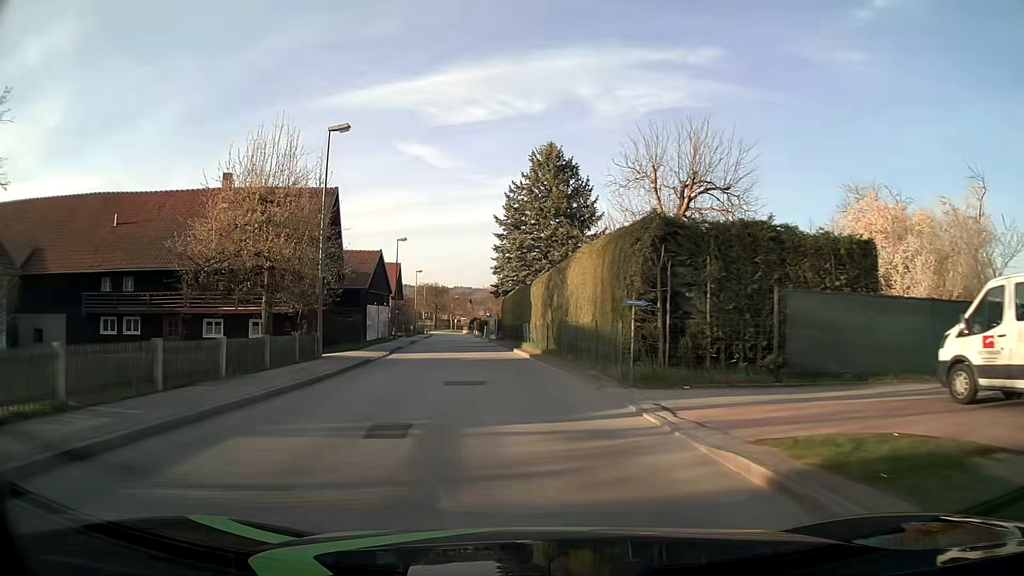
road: unclassified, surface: asphalt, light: Day
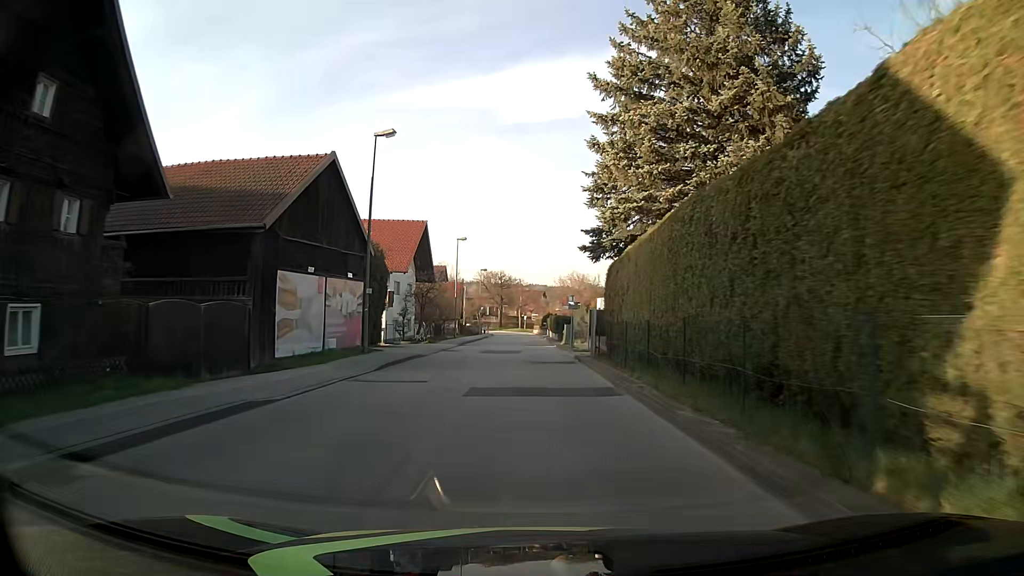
(-2.4, +30.2) m; -6°
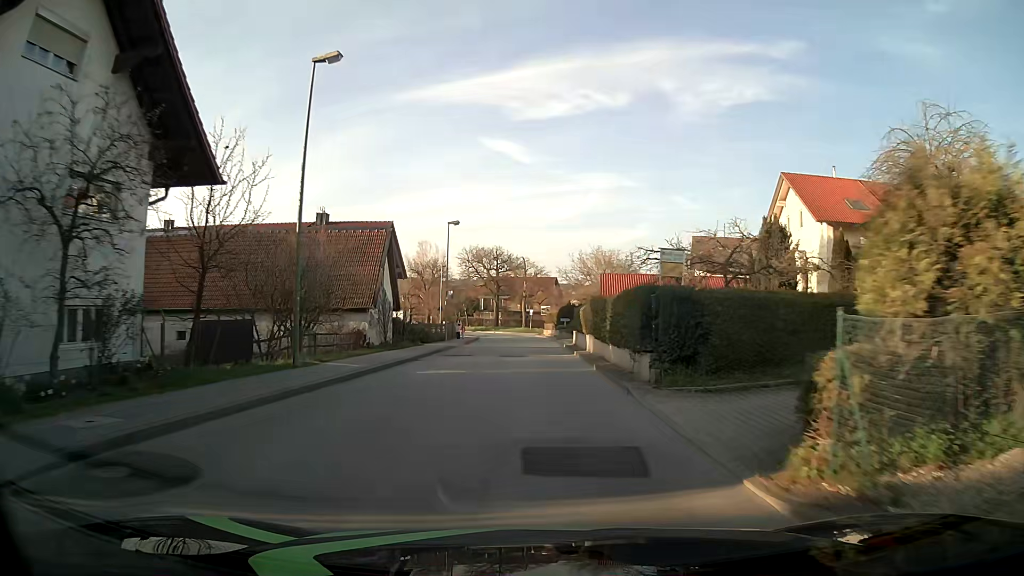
(-0.4, +38.3) m; 0°
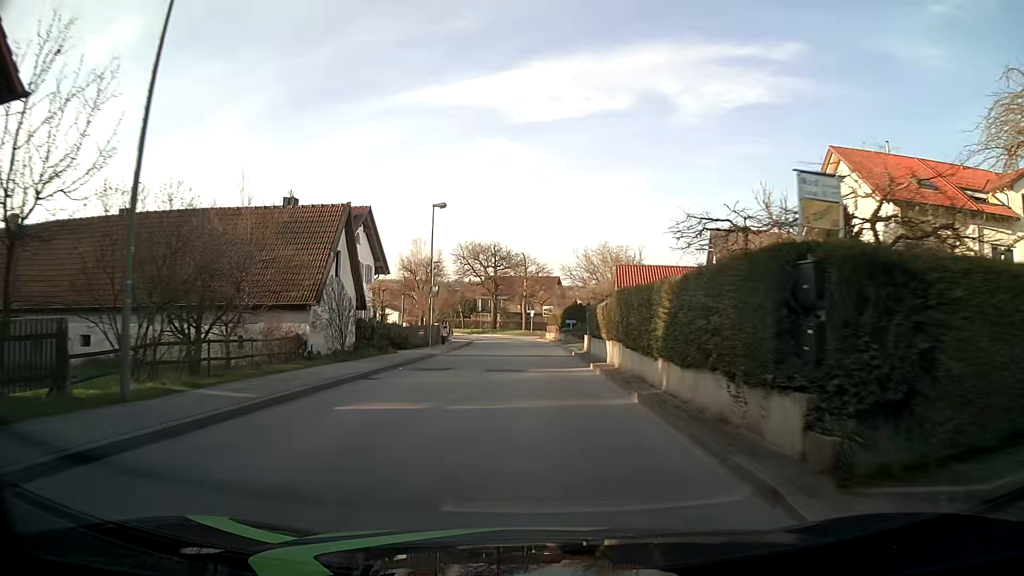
(0.0, +7.7) m; 0°
(0, +10) (0, +20) (0, +30) (0, +40) (-1, +50) (-1, +60) (-3, +70) (-7, +79) (-13, +87) (-20, +94) m
